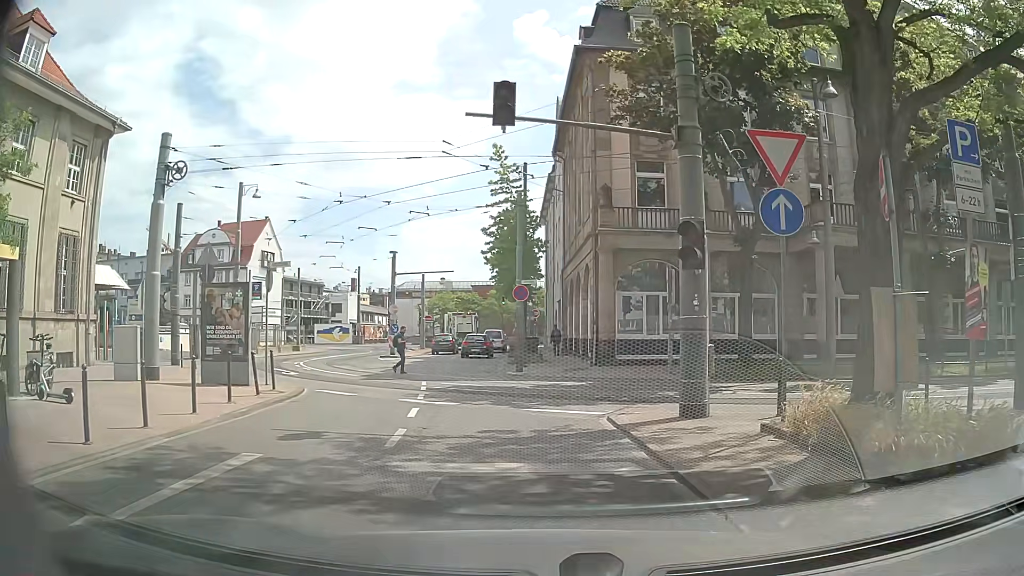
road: residential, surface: asphalt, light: Day
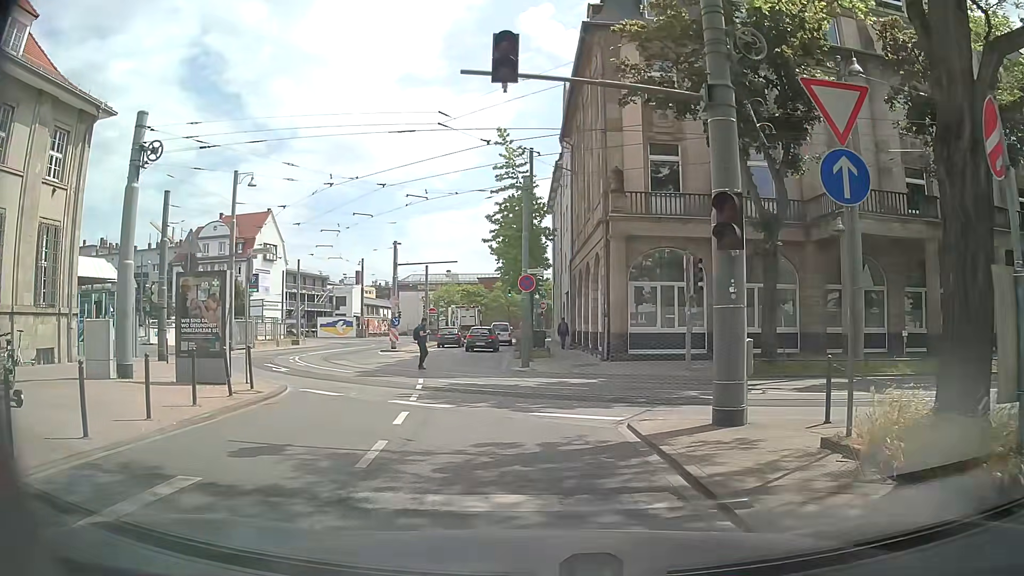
(0.0, +1.7) m; -1°
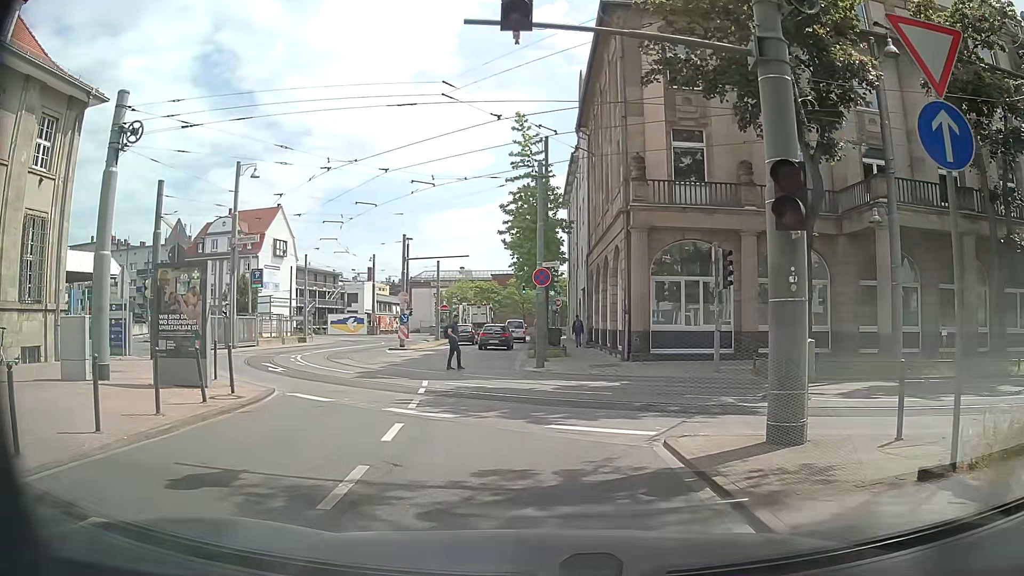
(0.0, +1.7) m; -1°
